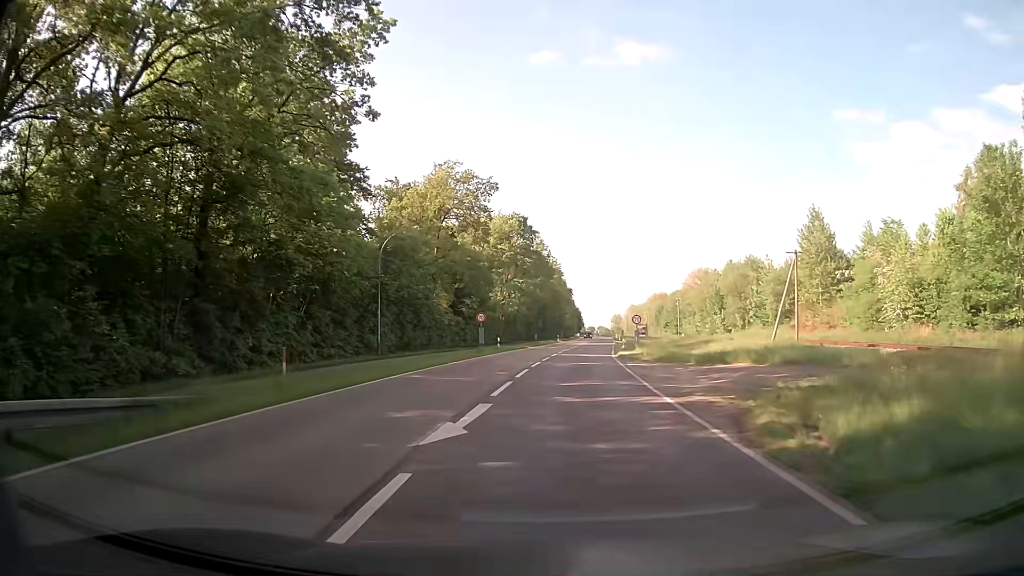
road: secondary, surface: asphalt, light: Day
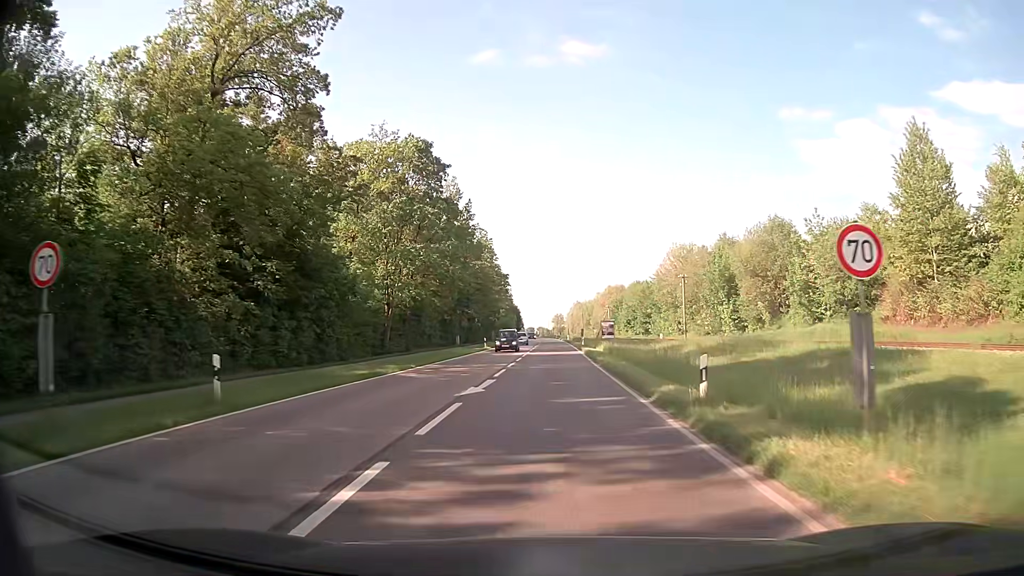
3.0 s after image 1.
(+1.8, +35.5) m; +5°
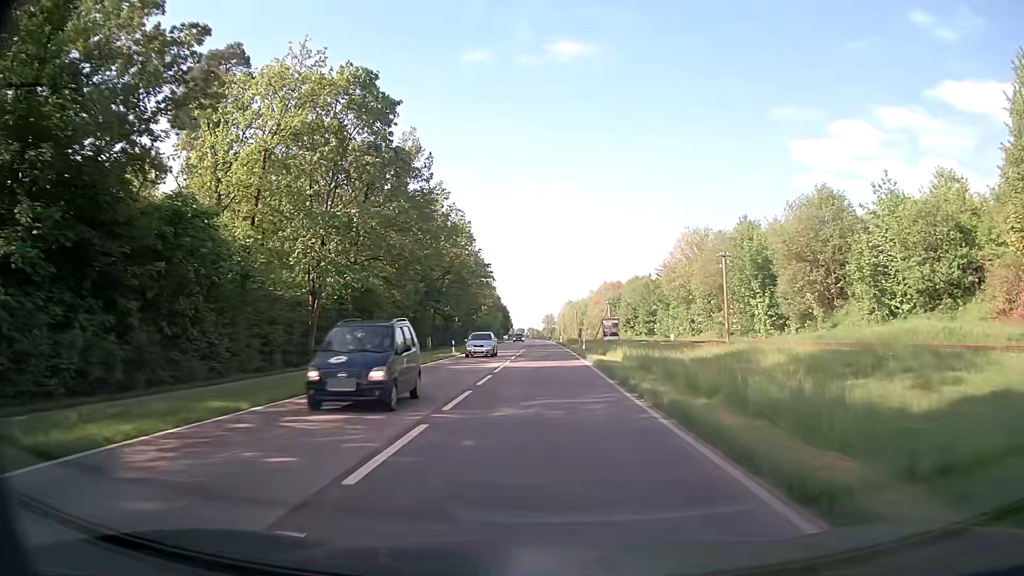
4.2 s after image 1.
(+0.2, +15.1) m; +1°
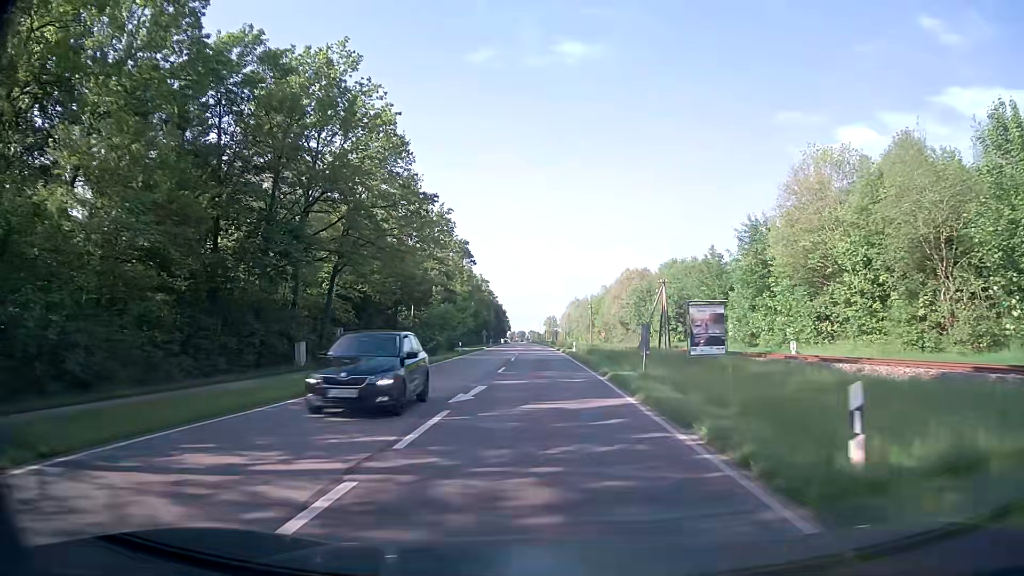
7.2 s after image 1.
(-0.1, +39.9) m; 0°
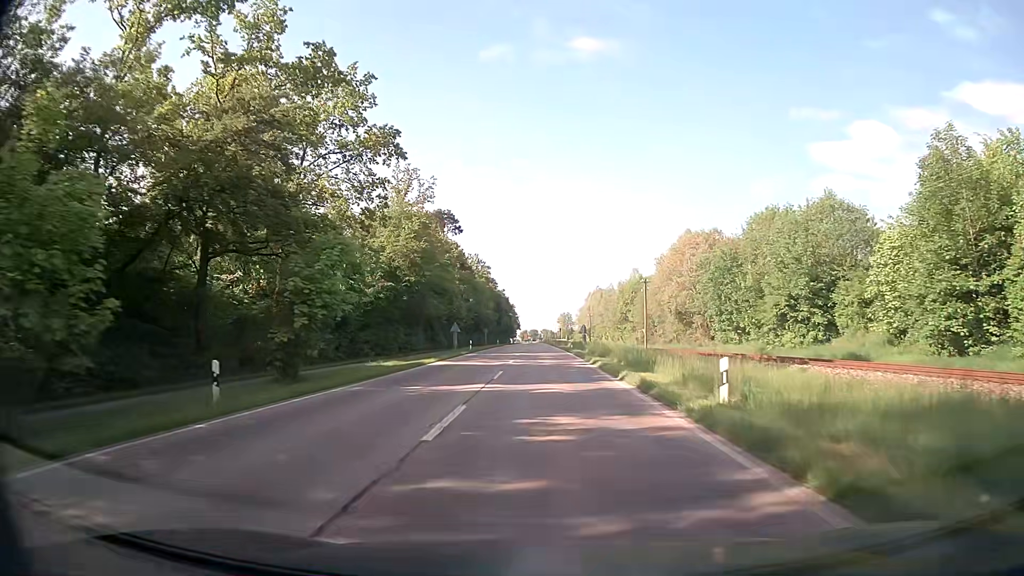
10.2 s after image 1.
(-0.4, +41.7) m; -1°
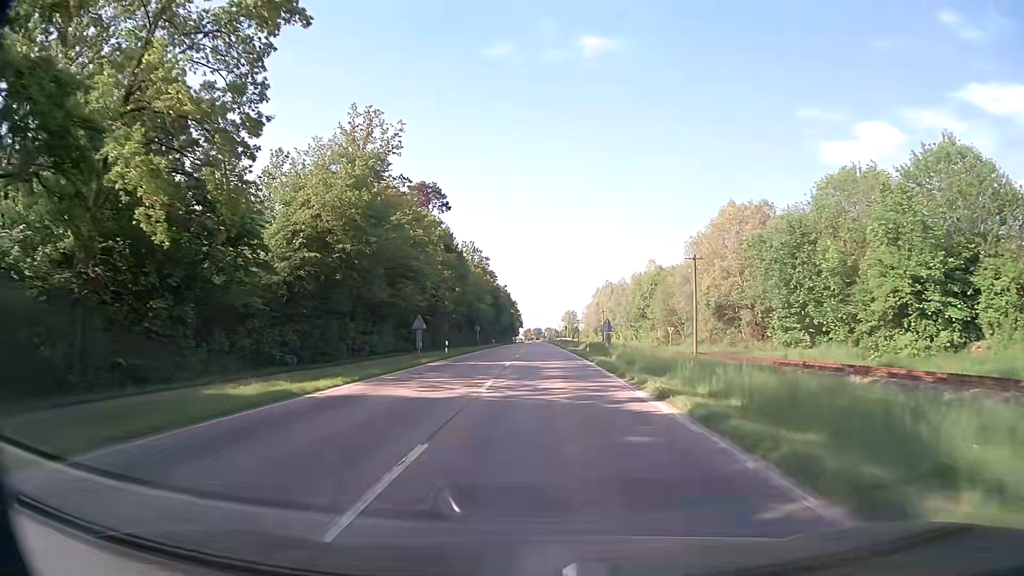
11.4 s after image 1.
(0.0, +16.8) m; 0°
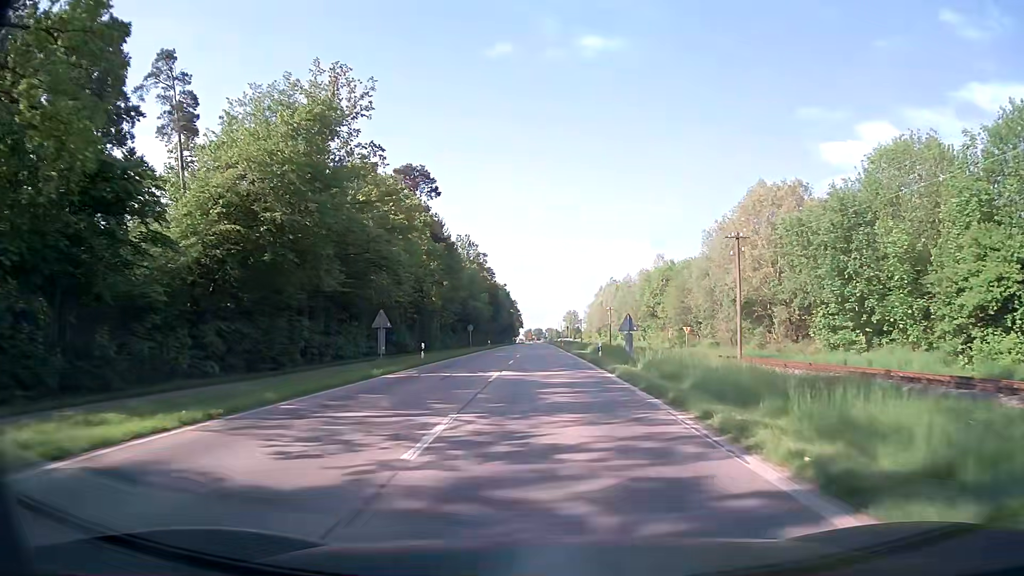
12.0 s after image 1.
(0.0, +8.6) m; 0°
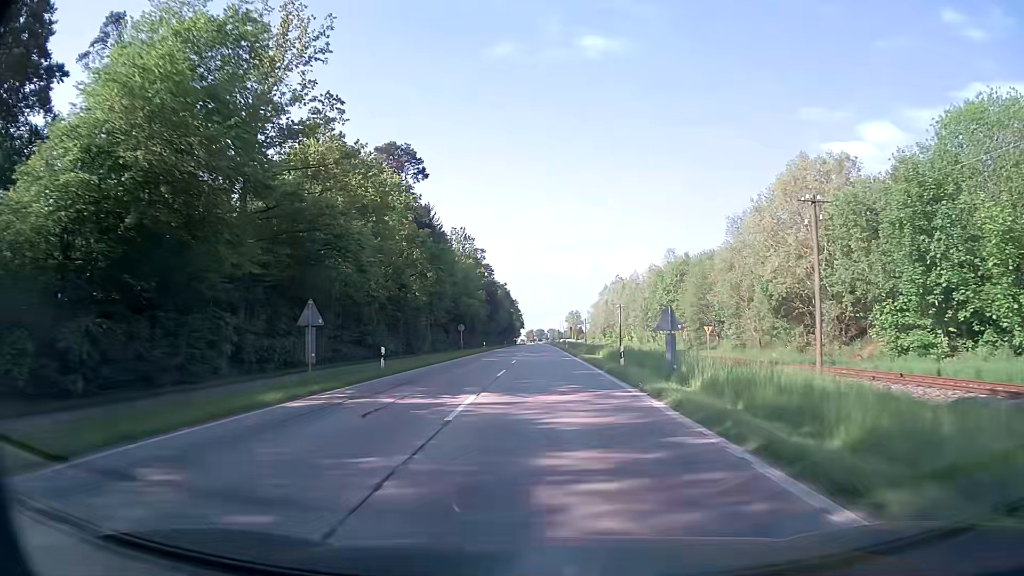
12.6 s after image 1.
(0.0, +8.8) m; 0°
(0, +10) (0, +20) (0, +30) (0, +40) (0, +50) (0, +60) (-1, +70) (-1, +80) (-1, +90) (-1, +100) m
